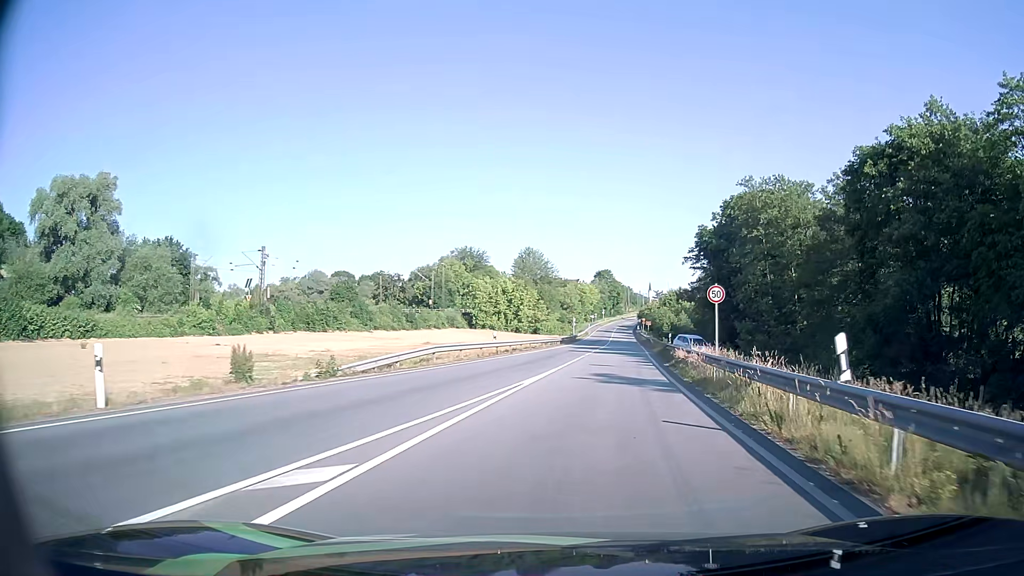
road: primary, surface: asphalt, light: Day
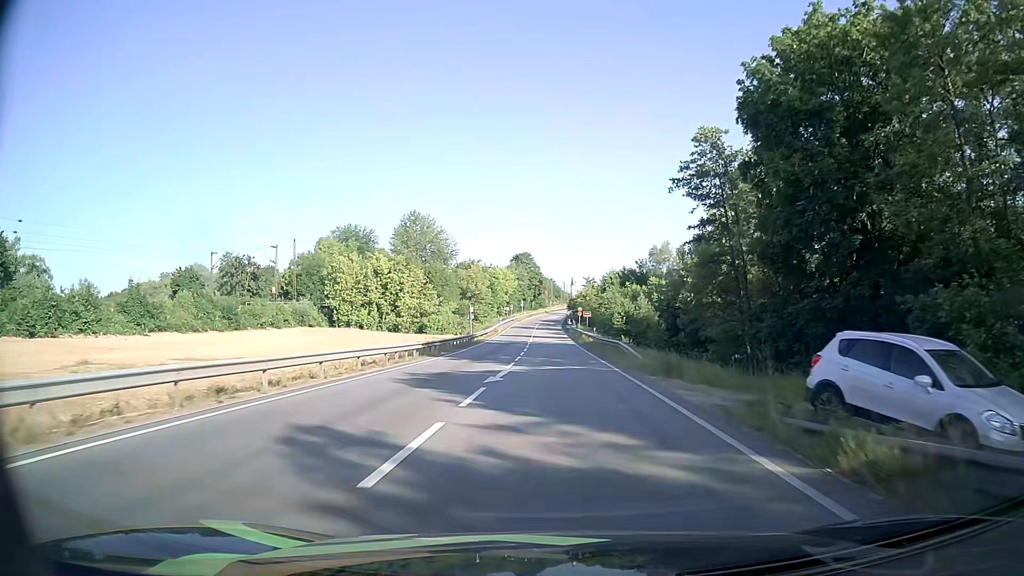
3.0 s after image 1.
(+3.8, +40.7) m; +7°
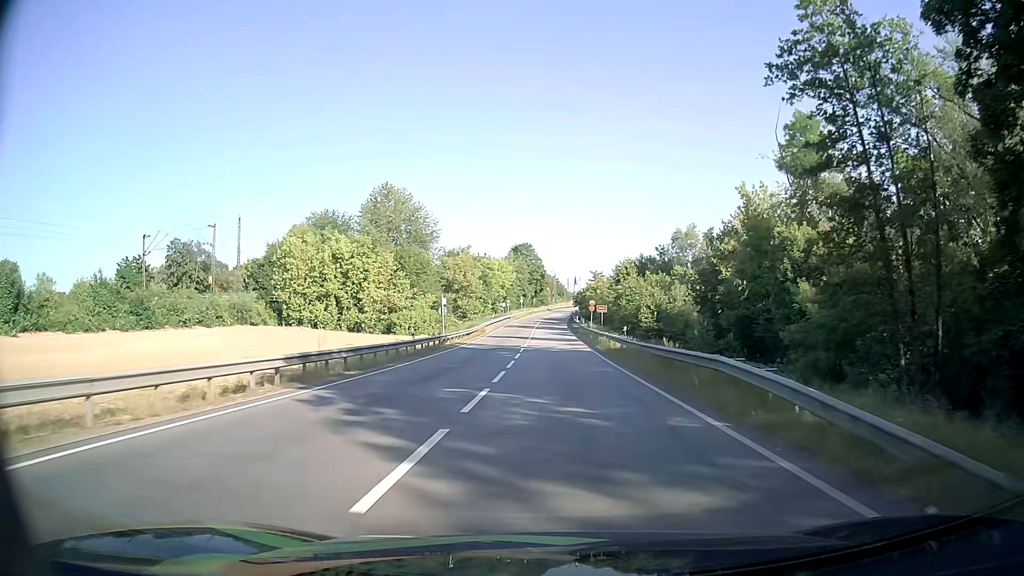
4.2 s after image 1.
(-0.1, +19.1) m; 0°
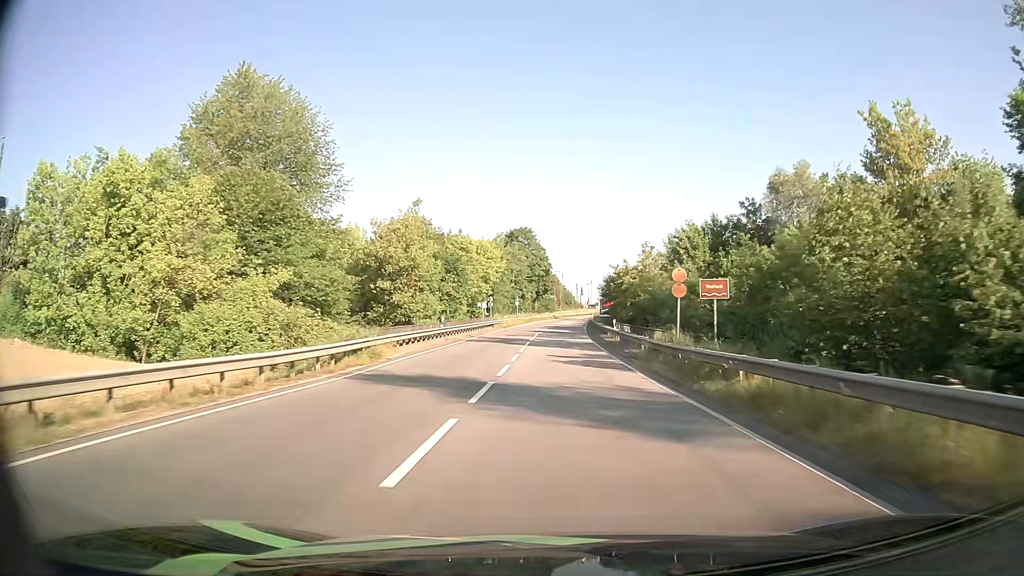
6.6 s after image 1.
(-0.1, +41.7) m; 0°
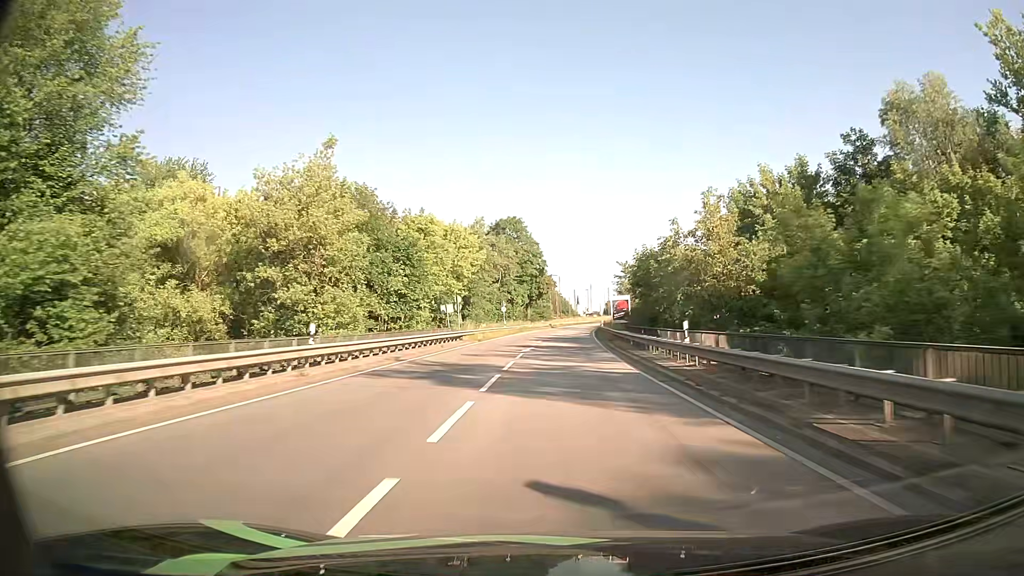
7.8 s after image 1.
(0.0, +22.1) m; 0°
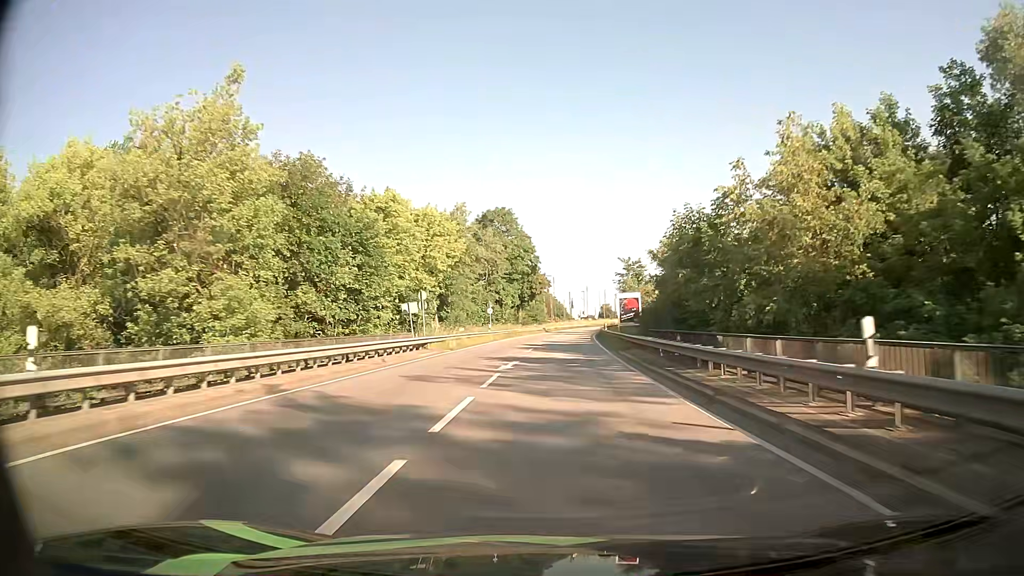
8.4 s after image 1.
(+0.1, +11.2) m; 0°
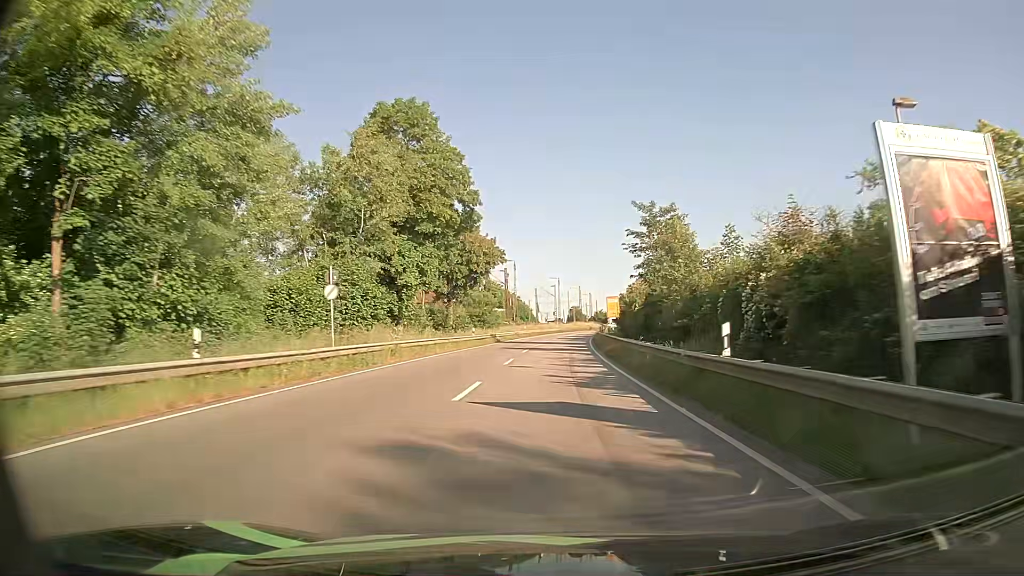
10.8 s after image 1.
(+1.1, +44.7) m; +3°
